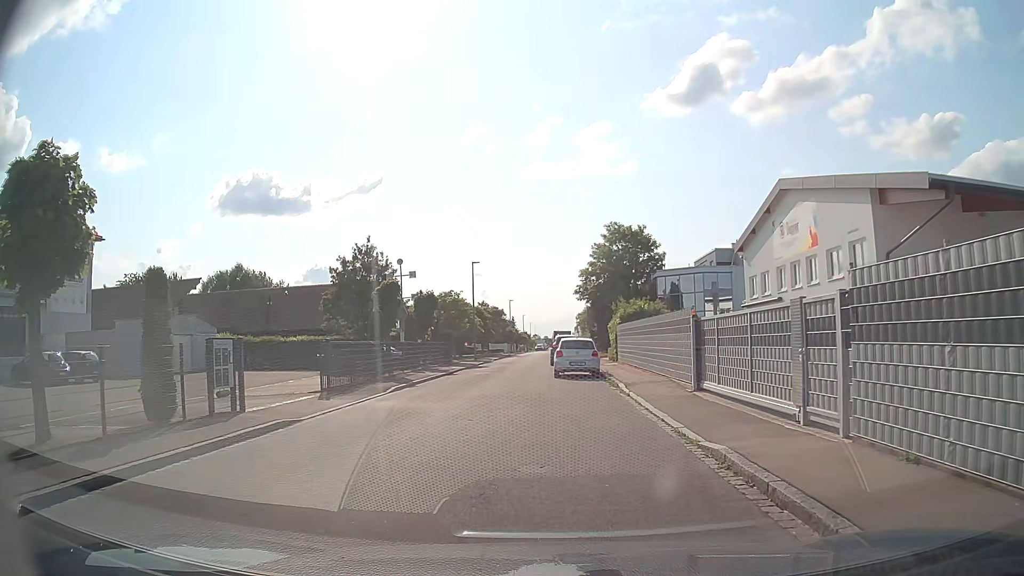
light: Day
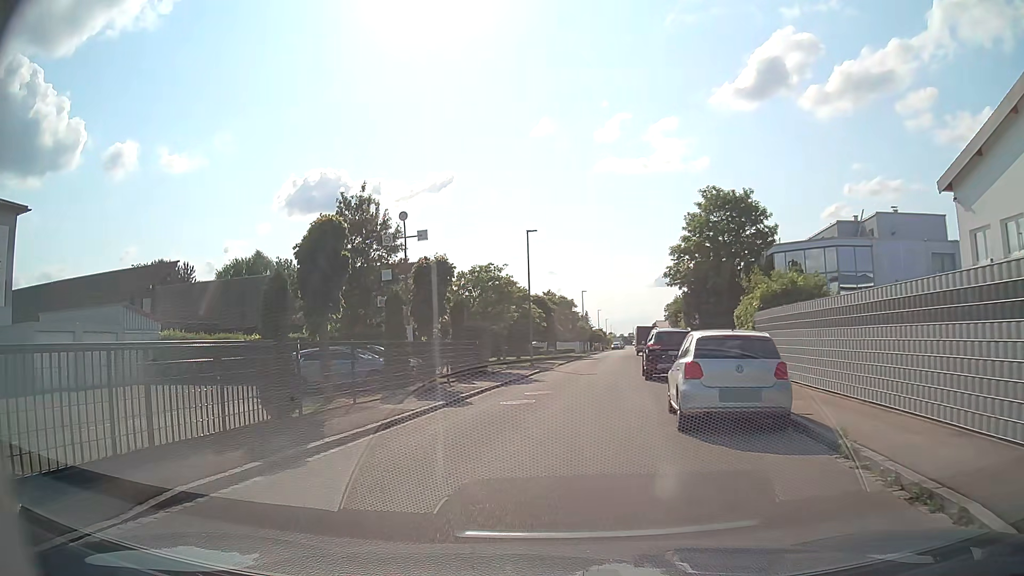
(-0.5, +15.0) m; -7°
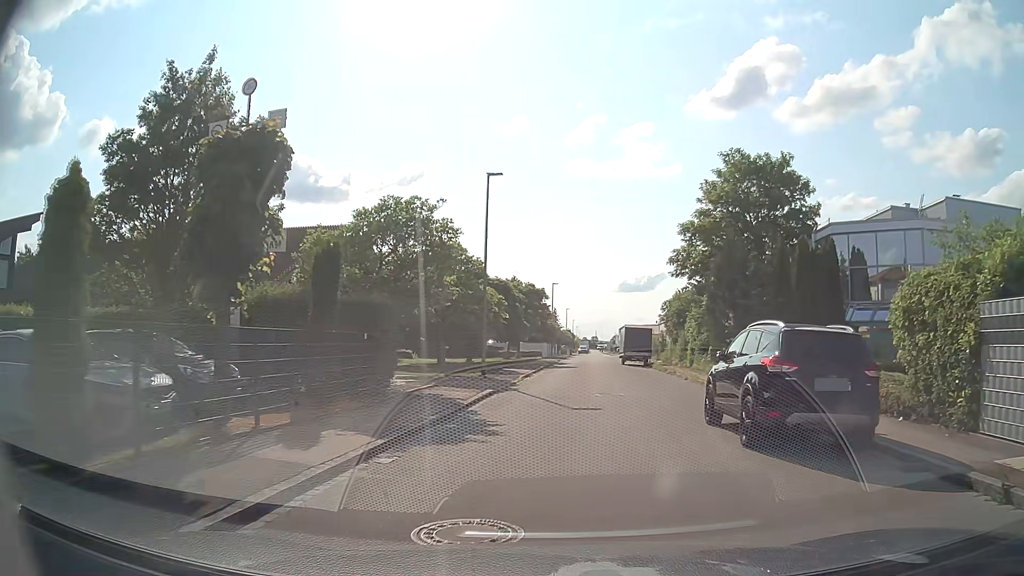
(+0.1, +13.4) m; +5°
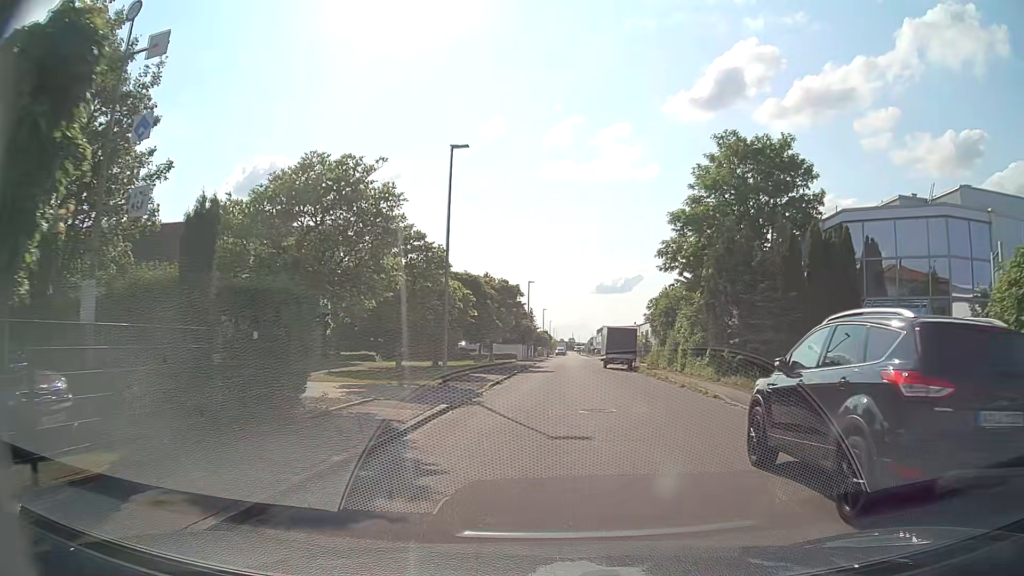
(0.0, +4.1) m; +1°
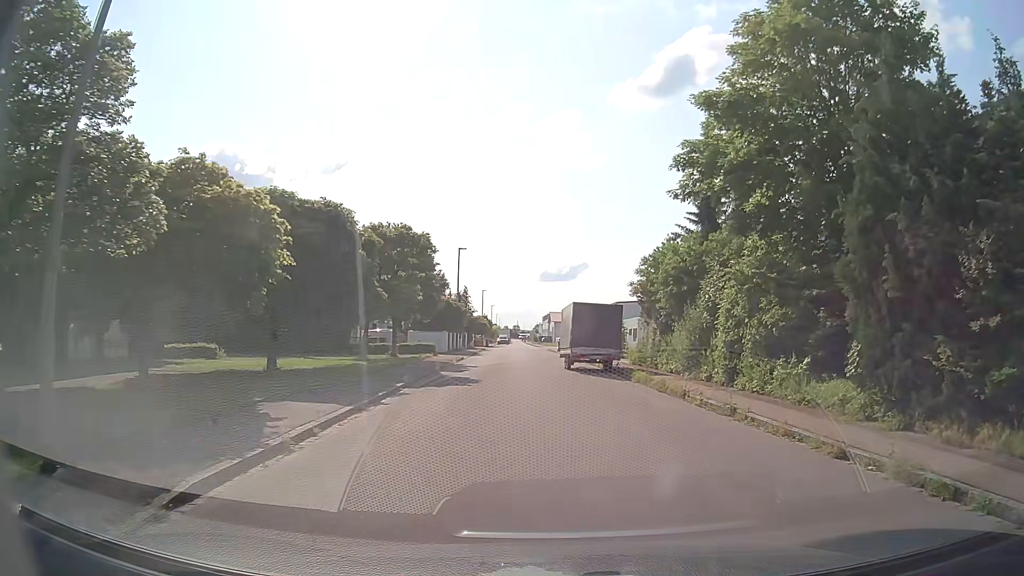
(+0.6, +16.2) m; +5°
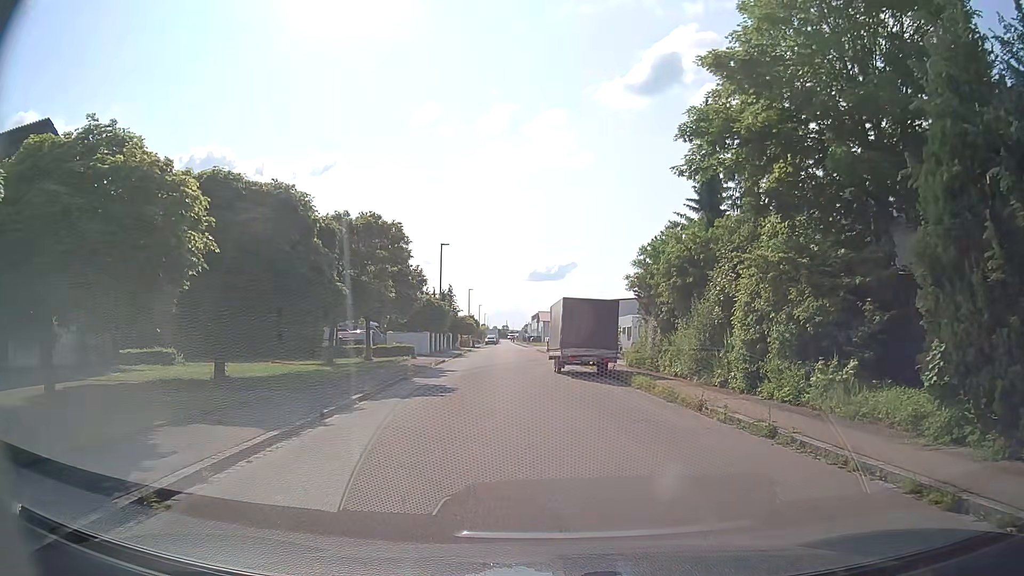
(0.0, +2.7) m; +1°
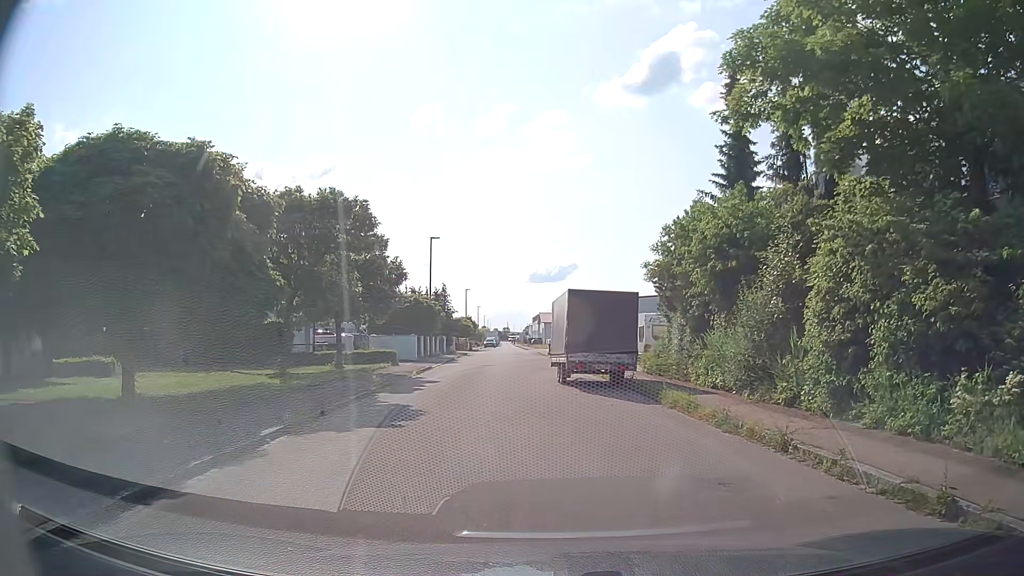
(0.0, +4.4) m; 0°
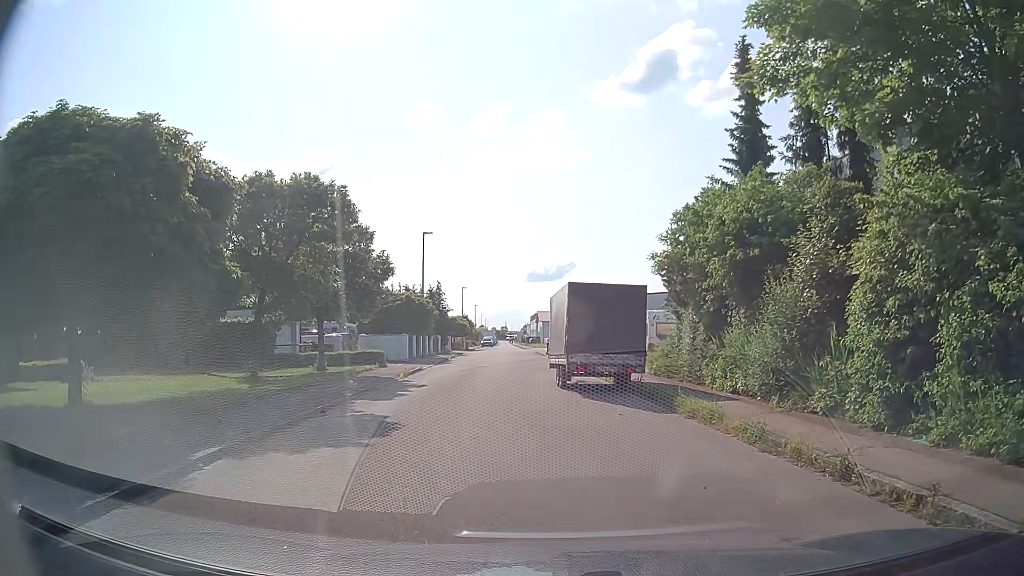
(0.0, +1.8) m; 0°
